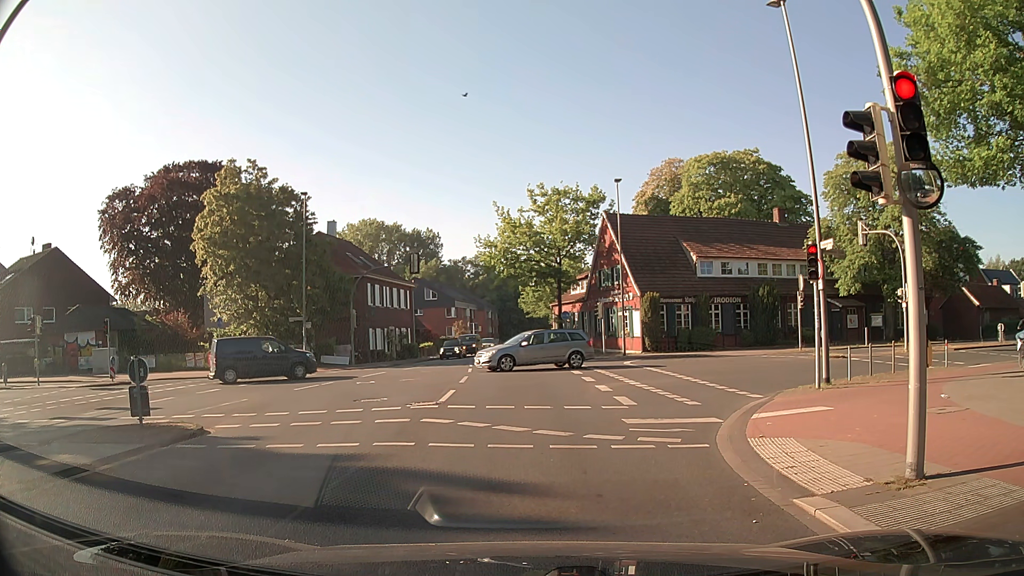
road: secondary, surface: asphalt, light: Day
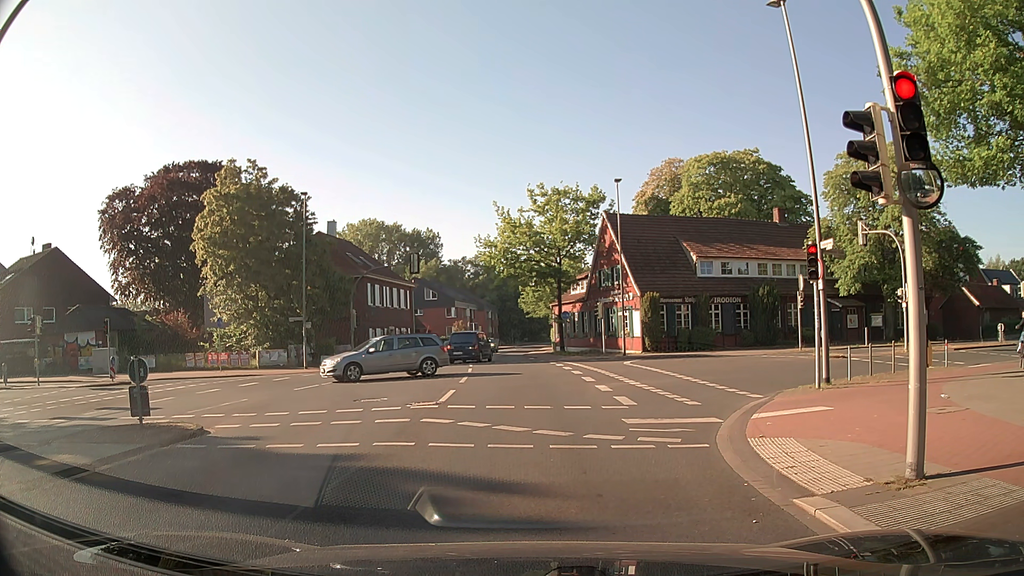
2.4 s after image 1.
(0.0, 0.0) m; 0°
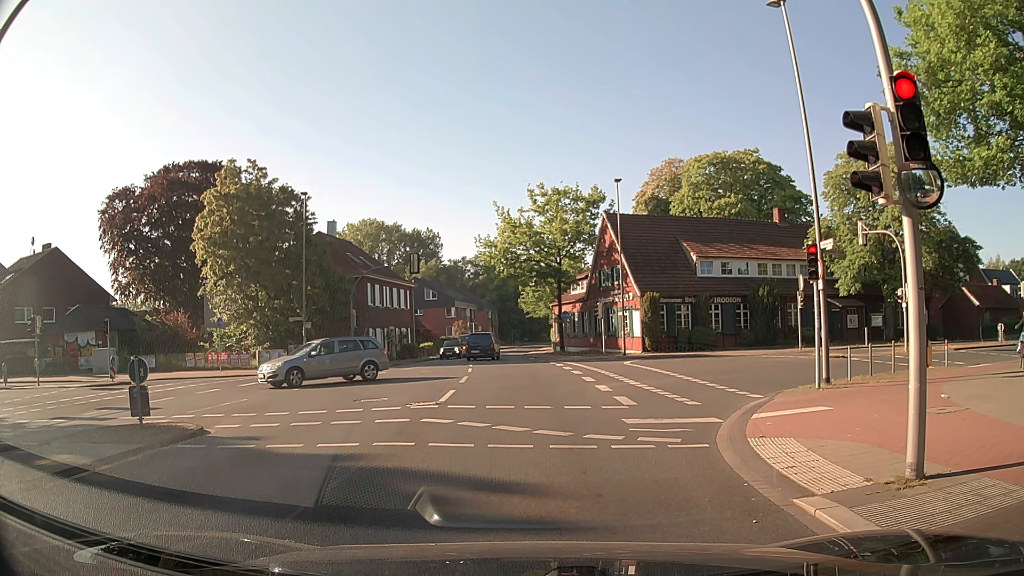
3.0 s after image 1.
(0.0, 0.0) m; 0°
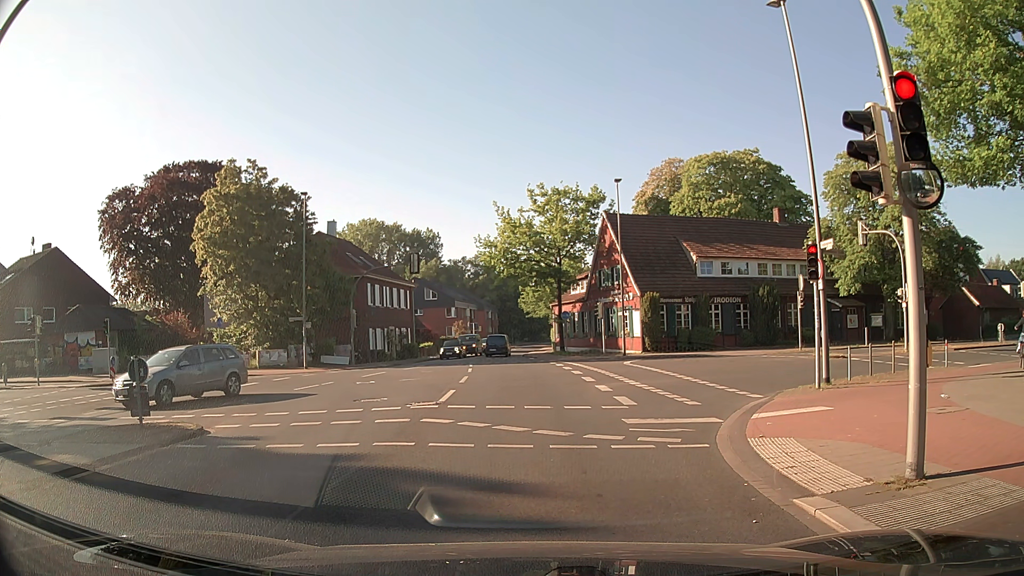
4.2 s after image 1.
(0.0, 0.0) m; 0°
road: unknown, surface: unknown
